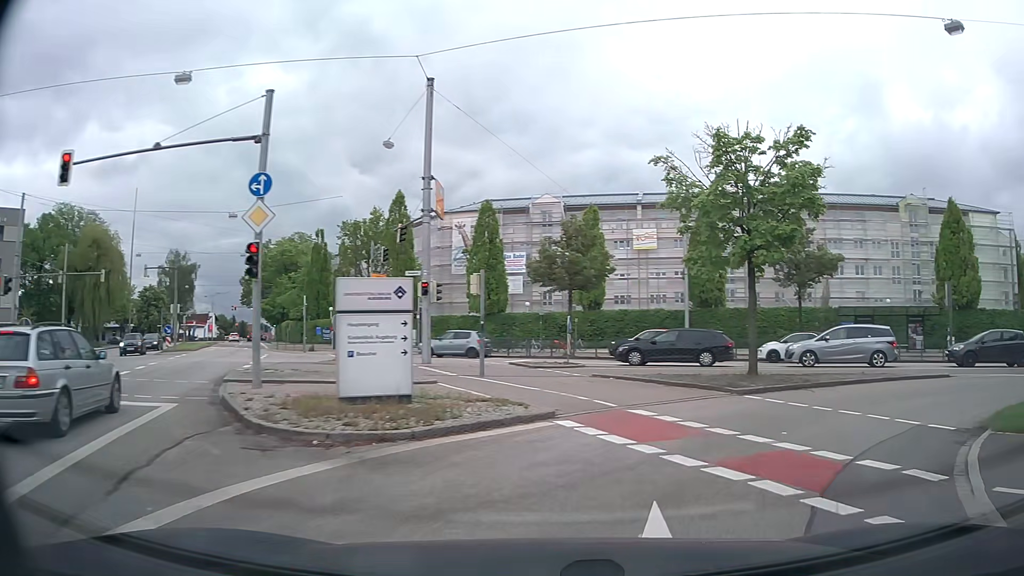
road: residential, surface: asphalt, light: Day
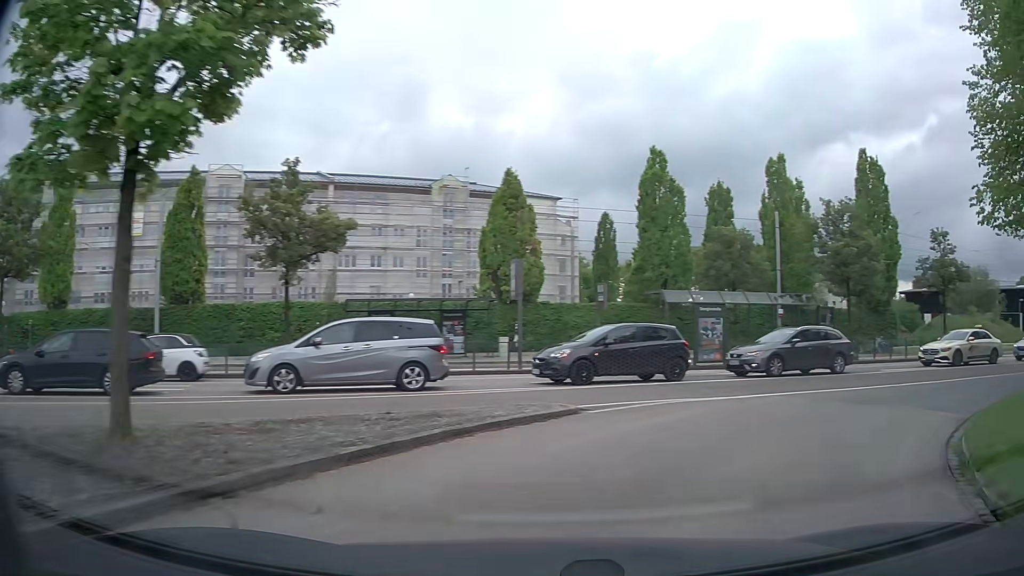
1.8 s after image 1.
(+3.7, +10.5) m; +41°
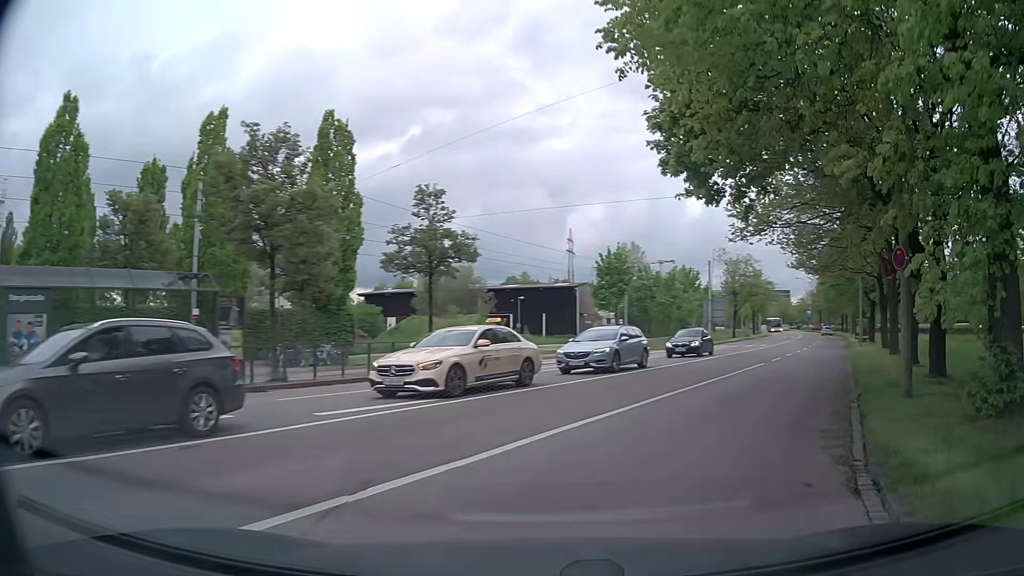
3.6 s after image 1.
(+5.3, +11.5) m; +46°
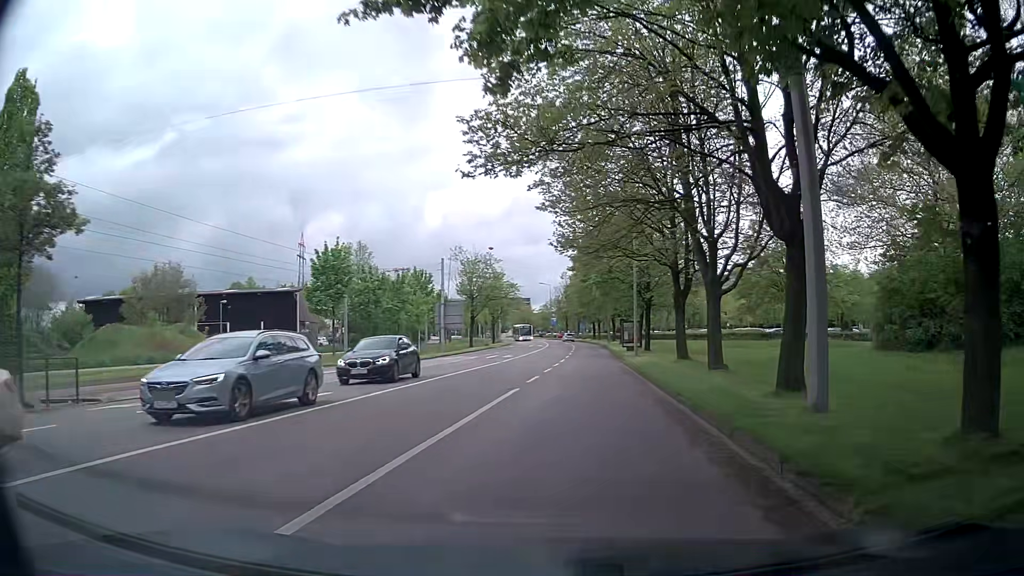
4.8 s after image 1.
(+2.5, +10.2) m; +24°
(+1, +10) (+2, +20) (+2, +30) (+3, +40) (+3, +50) (+3, +60) (+3, +70) (+3, +80) (+3, +90) (+3, +100) m
